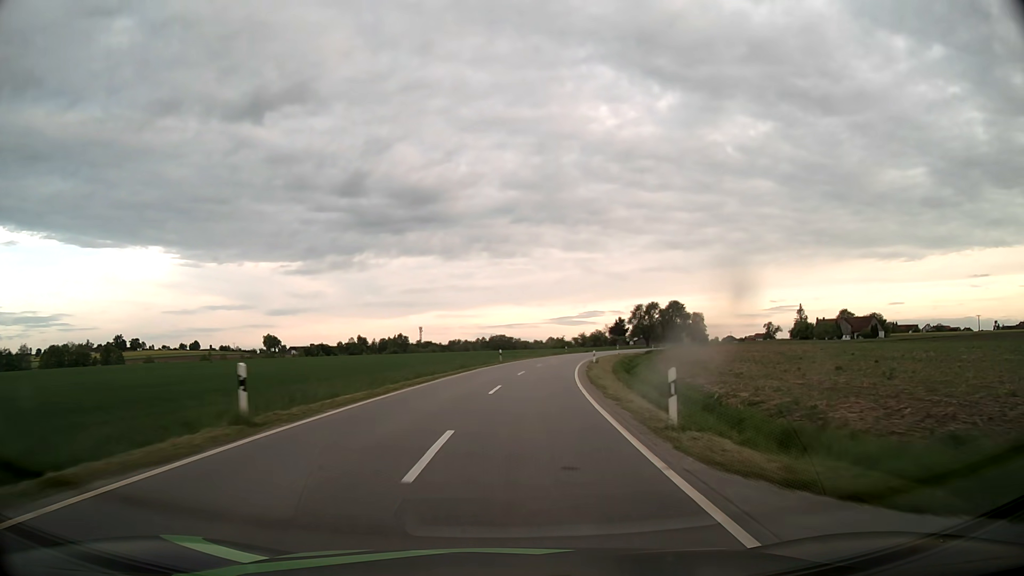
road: tertiary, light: Day
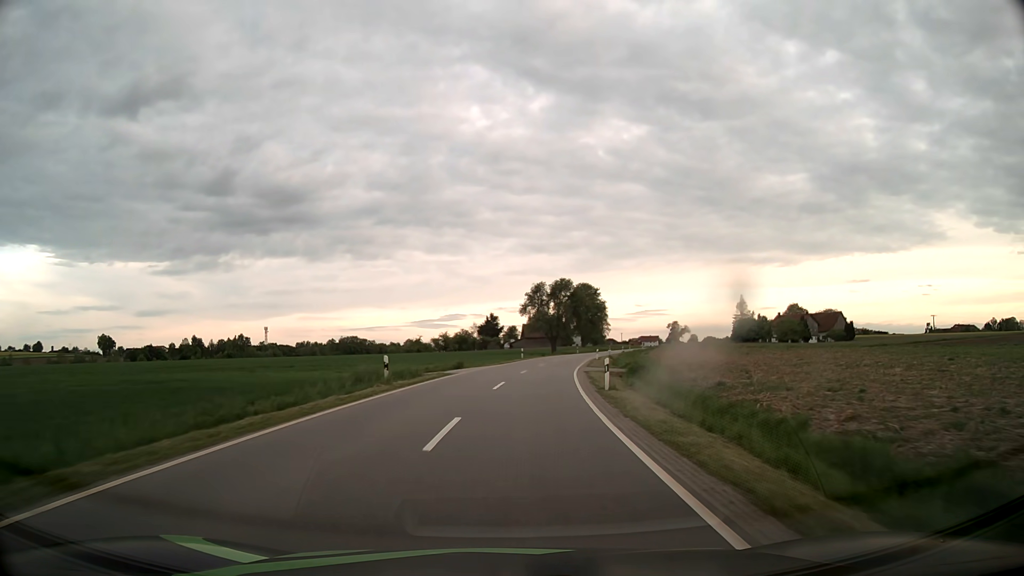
(+7.4, +70.3) m; +12°
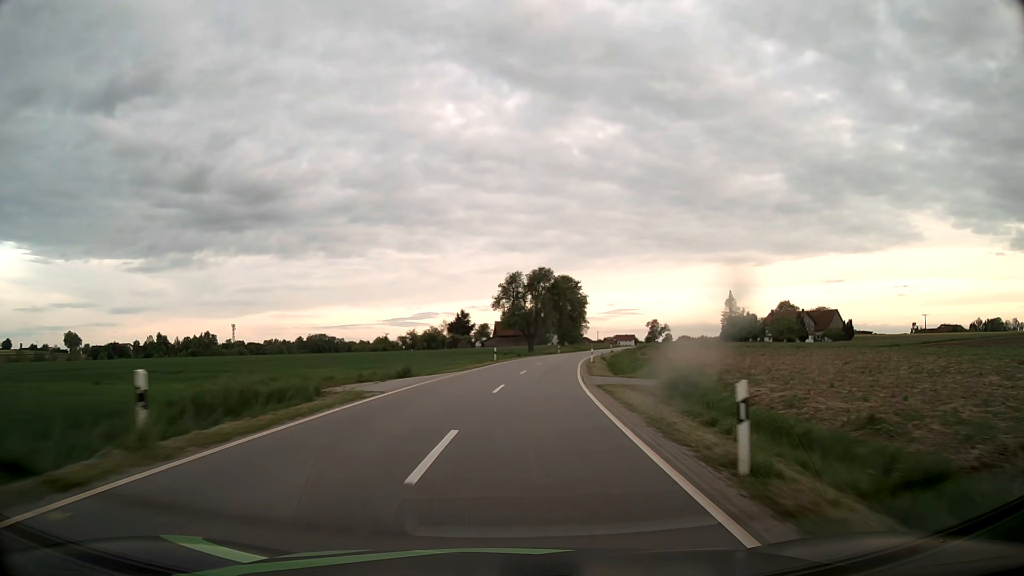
(+0.3, +14.2) m; +2°
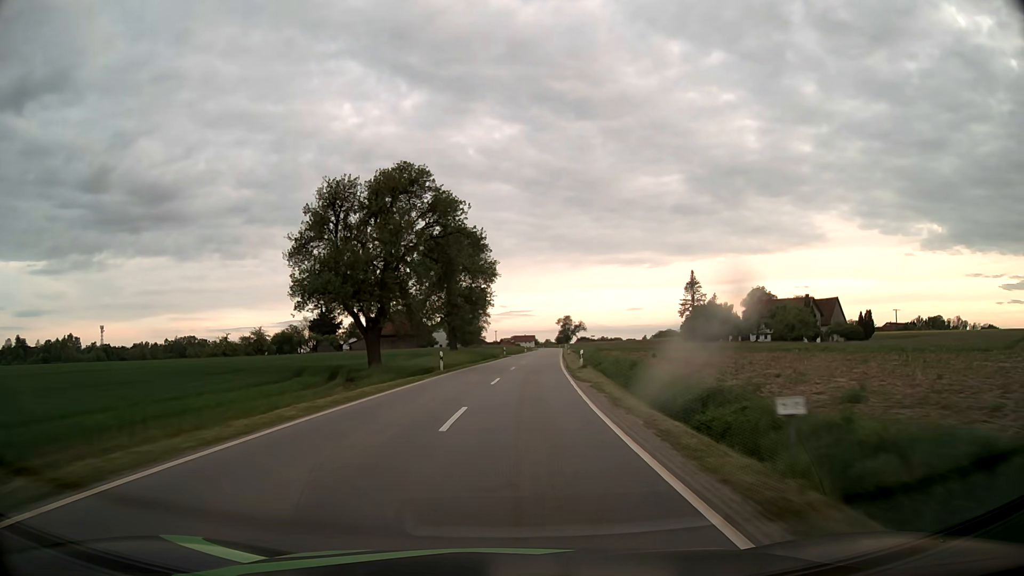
(+5.3, +56.4) m; +10°
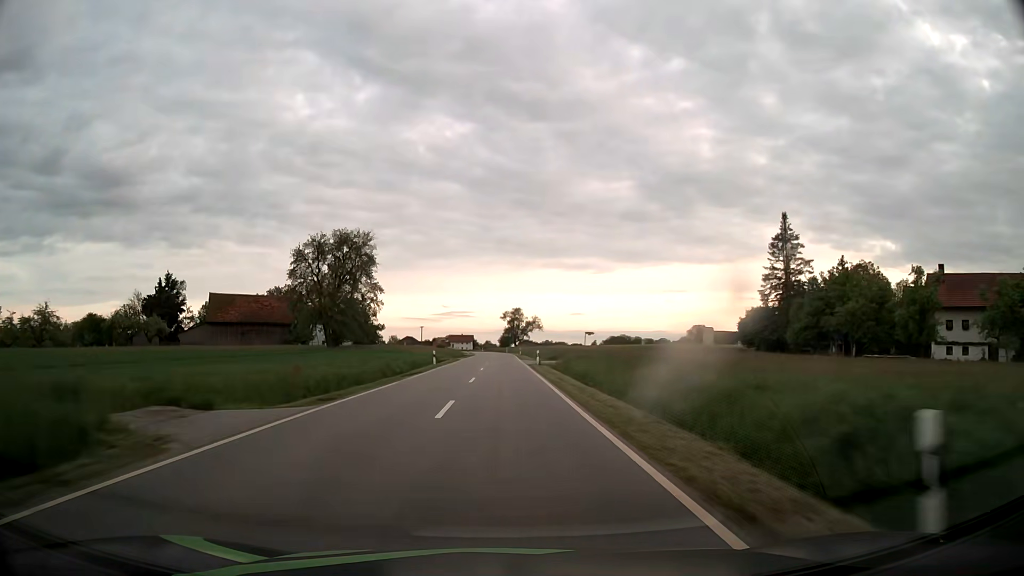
(+4.2, +70.9) m; +5°
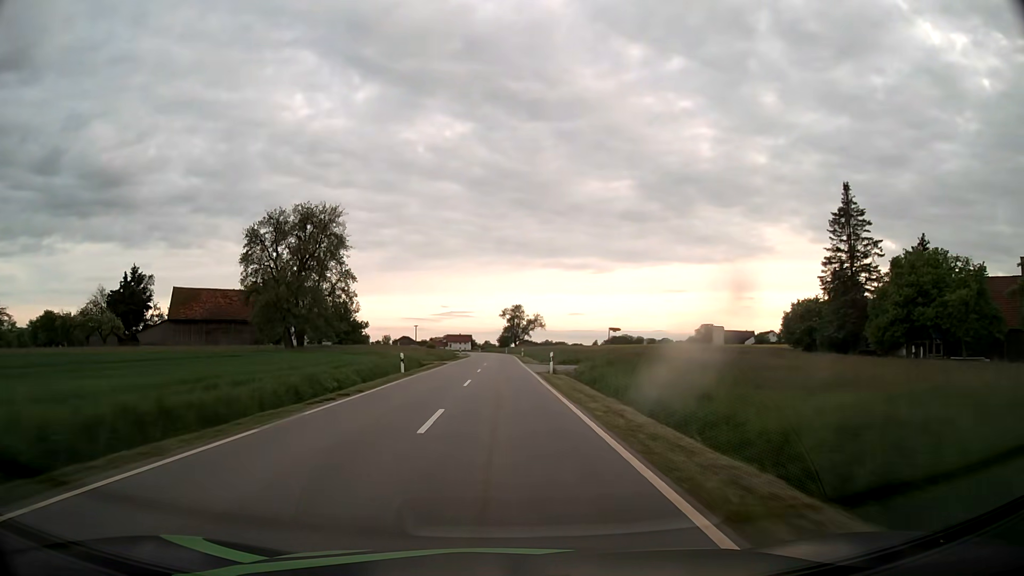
(0.0, +14.2) m; 0°
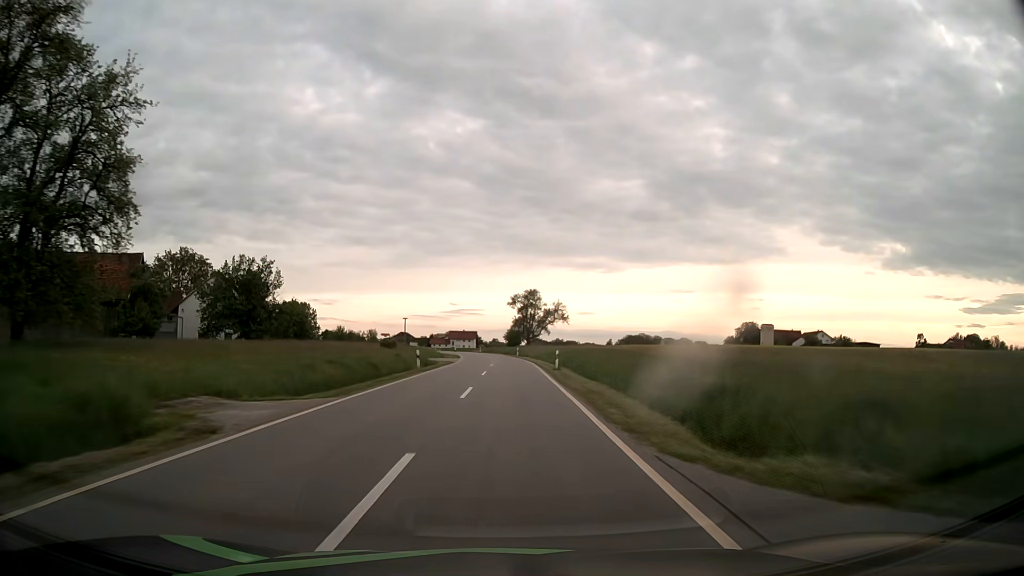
(-0.2, +42.7) m; -1°
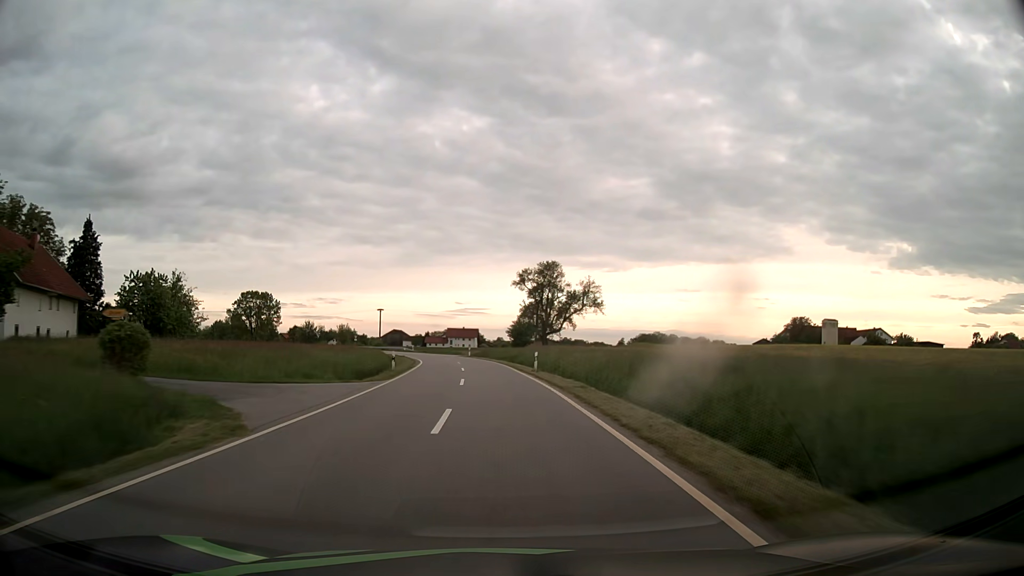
(+0.2, +42.7) m; 0°
(0, +10) (0, +20) (-1, +30) (-1, +40) (-2, +50) (-4, +60) (-5, +70) (-8, +79) (-10, +89) (-13, +99) m
